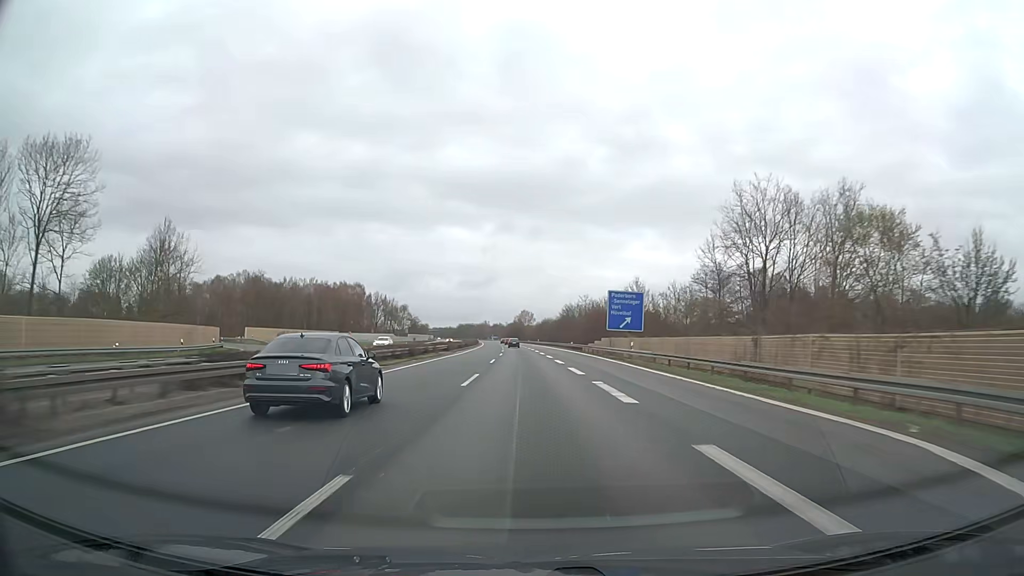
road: motorway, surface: asphalt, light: Day
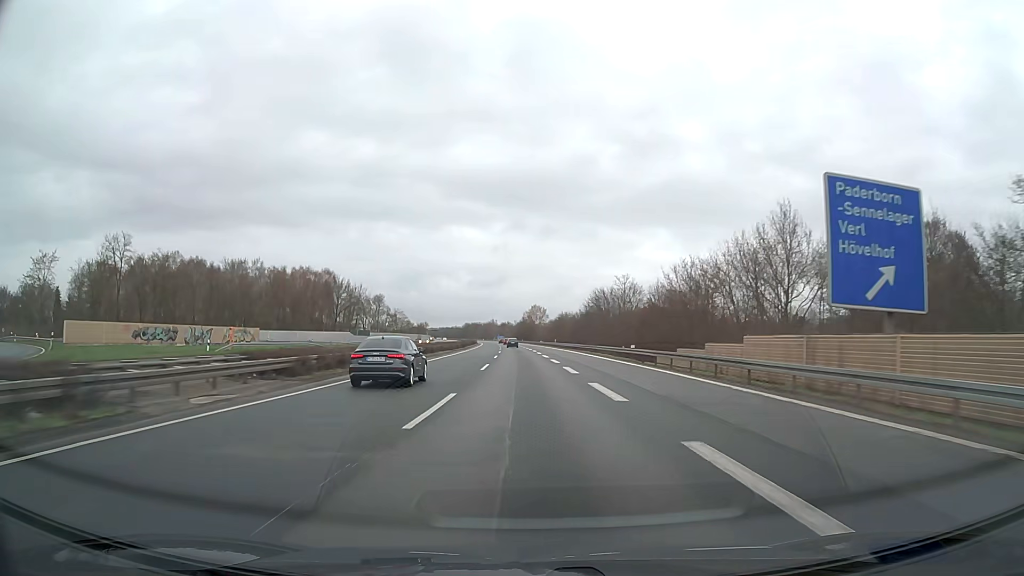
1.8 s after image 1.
(-0.3, +47.5) m; -1°
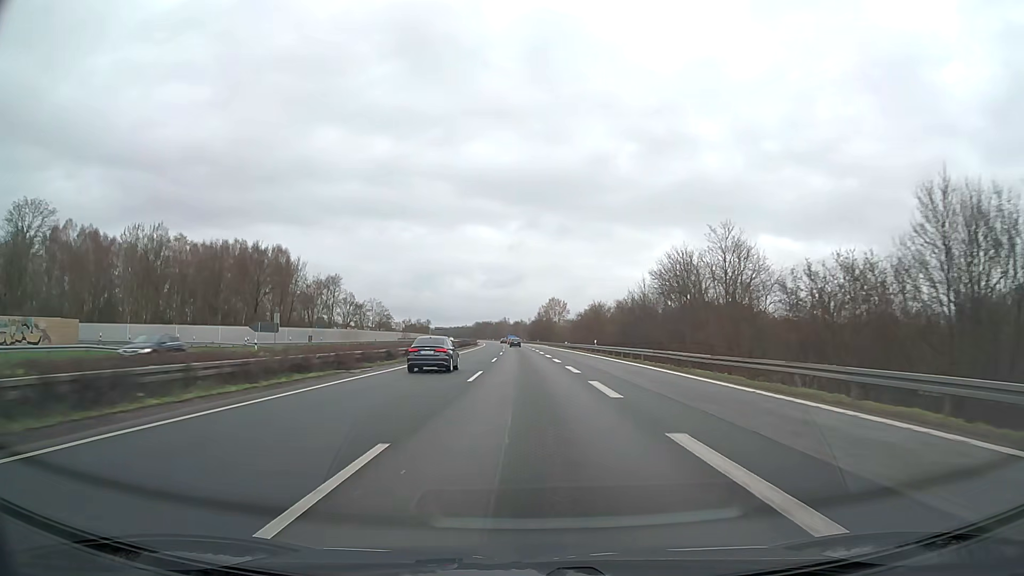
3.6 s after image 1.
(-0.5, +47.5) m; -1°
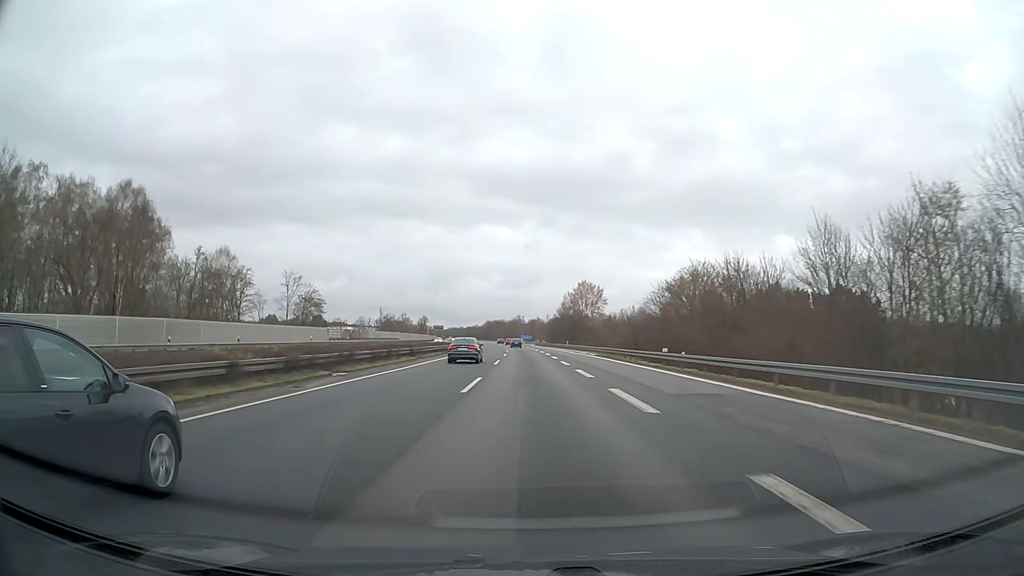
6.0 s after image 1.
(-0.7, +63.2) m; -1°
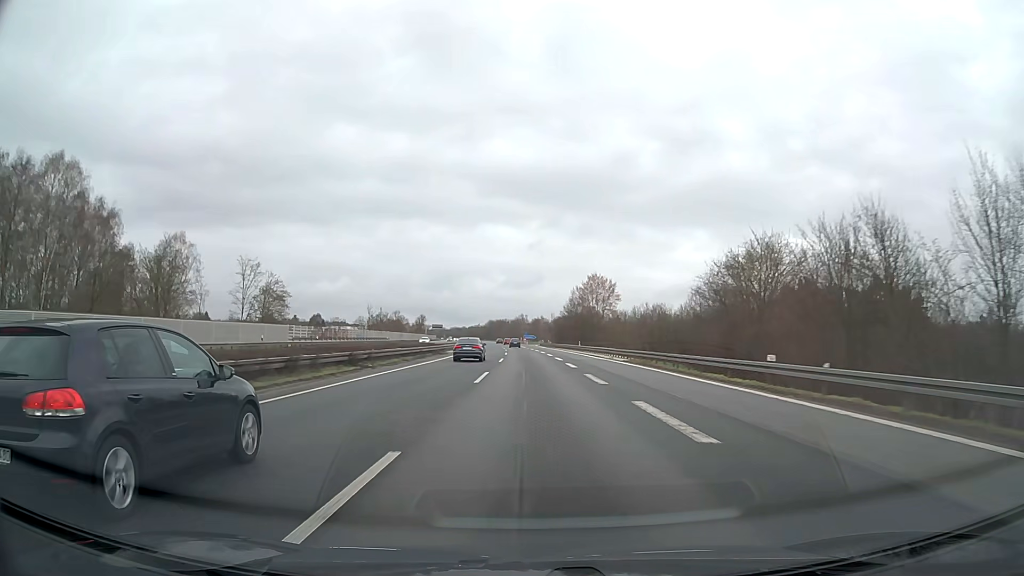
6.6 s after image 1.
(0.0, +15.8) m; 0°
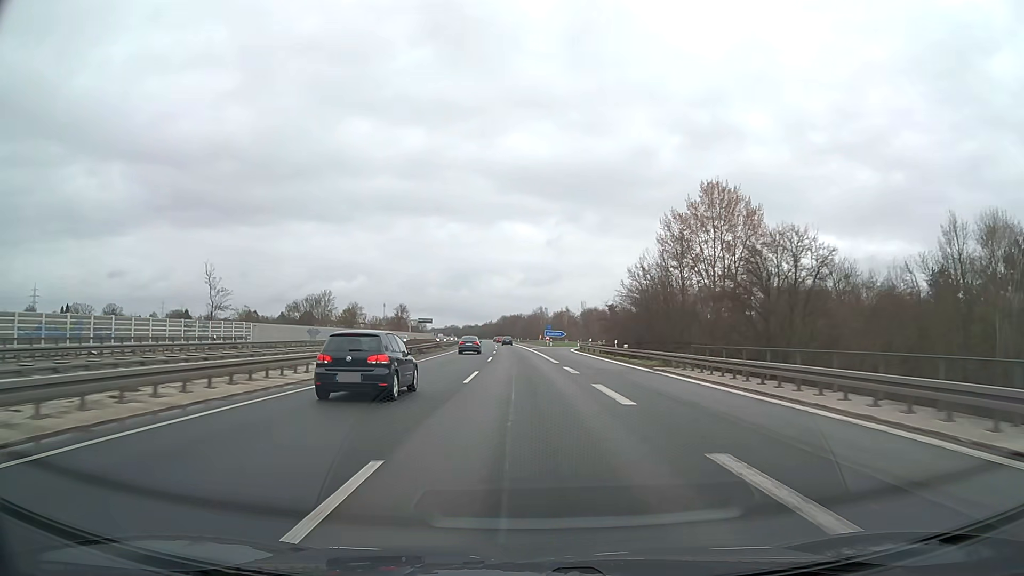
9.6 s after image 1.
(-0.9, +79.0) m; -1°
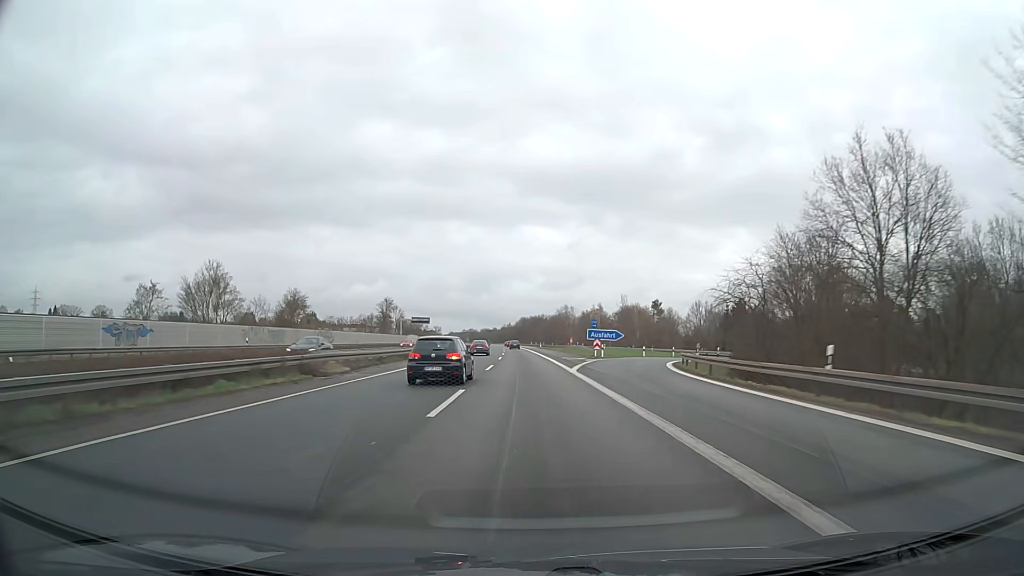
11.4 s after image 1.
(-0.8, +47.4) m; -2°
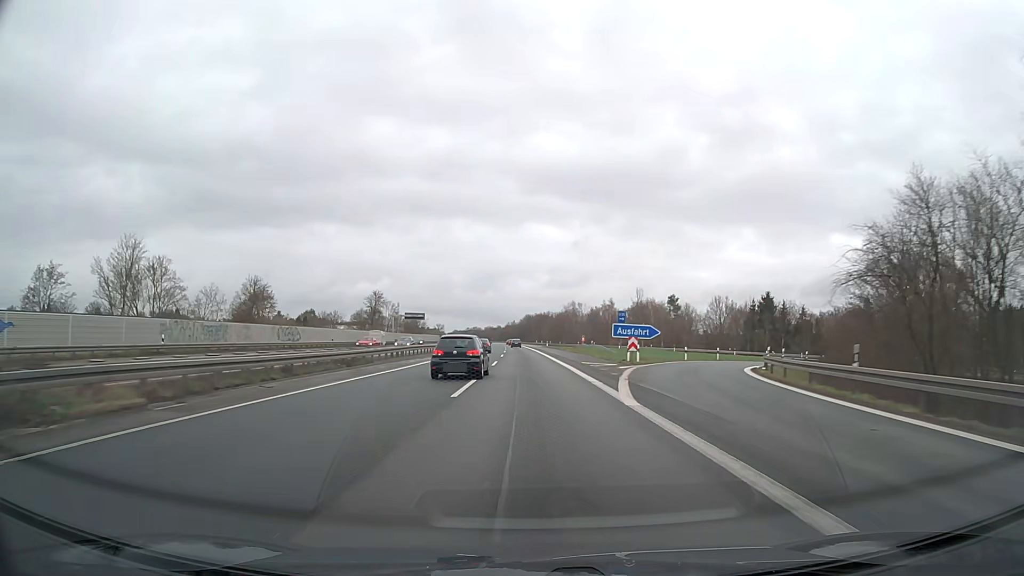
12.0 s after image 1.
(-0.1, +15.8) m; 0°
(0, +10) (0, +20) (0, +30) (0, +40) (0, +50) (-1, +60) (-1, +70) (-1, +80) (-1, +90) (-2, +100) m
